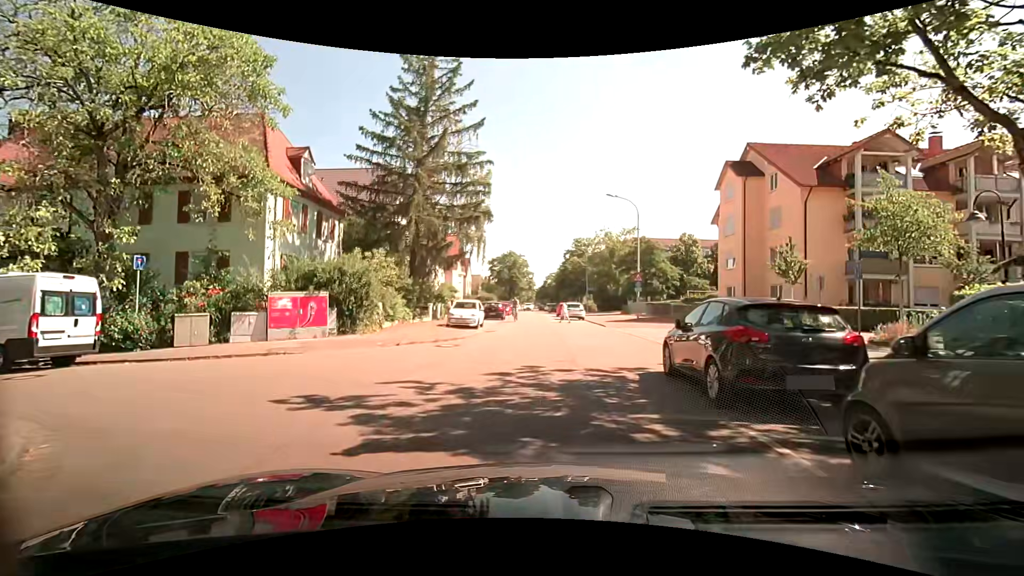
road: residential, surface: asphalt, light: Day
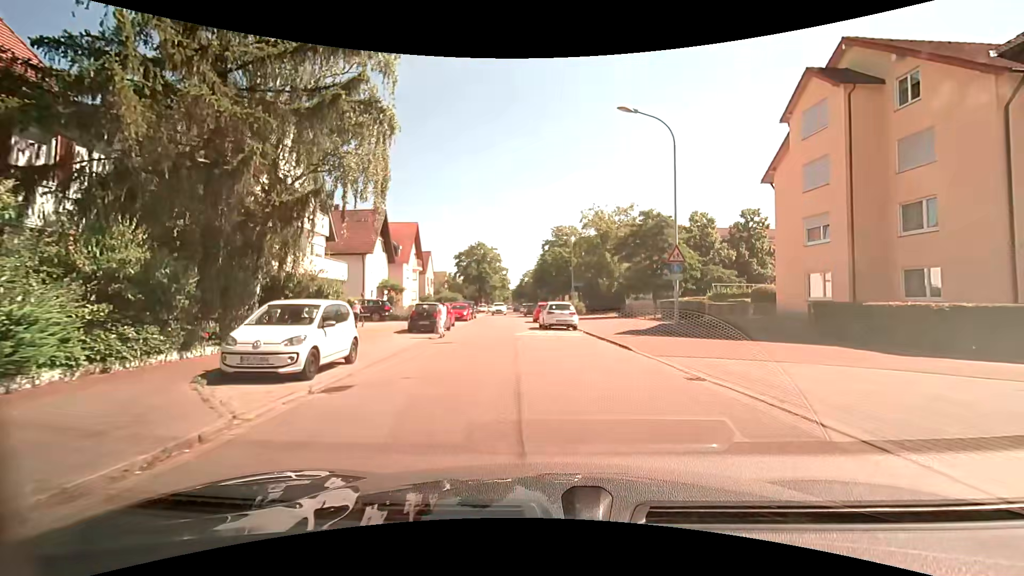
(0.0, +16.3) m; +1°
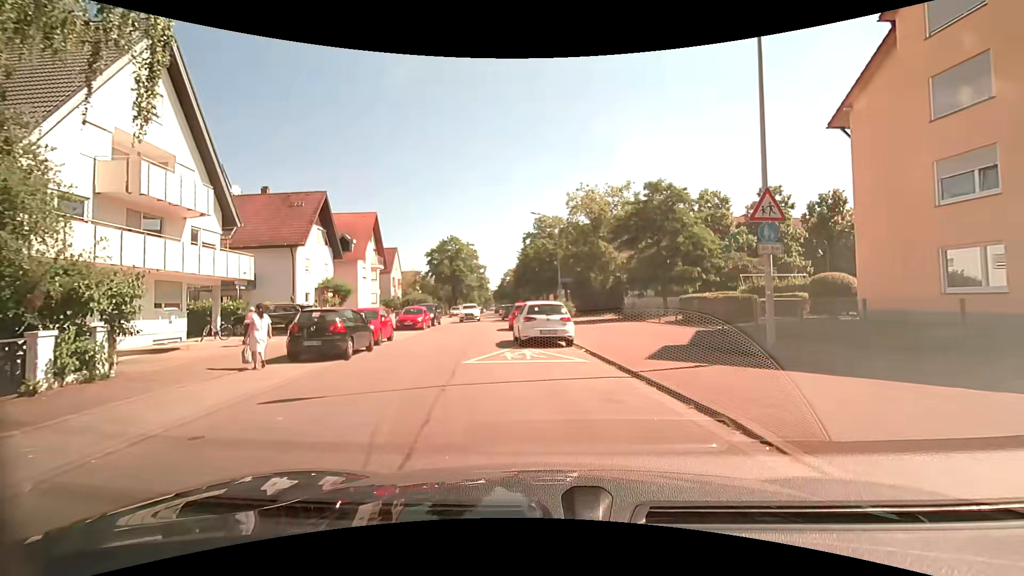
(+0.2, +9.6) m; +2°
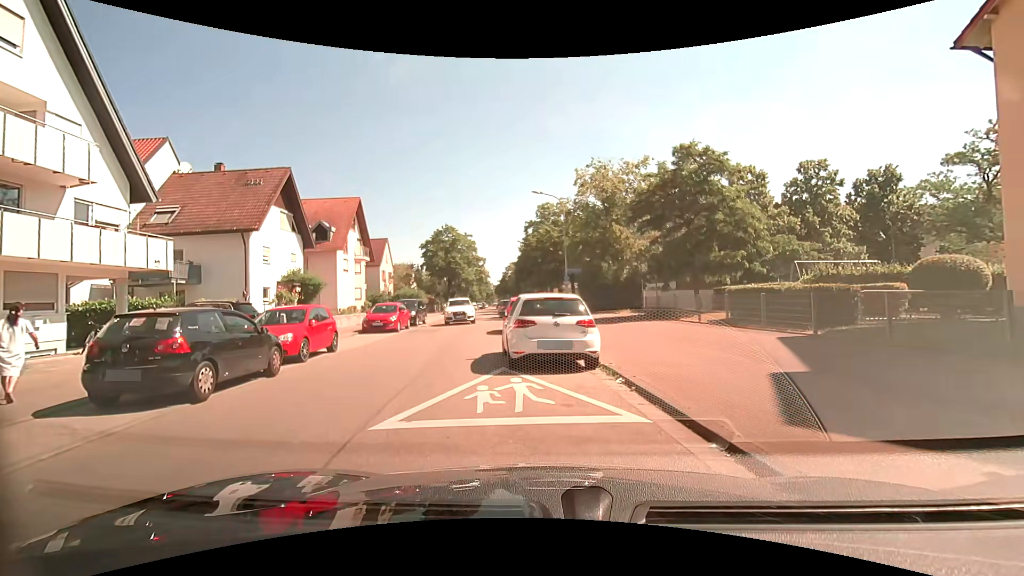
(-0.1, +6.0) m; -2°
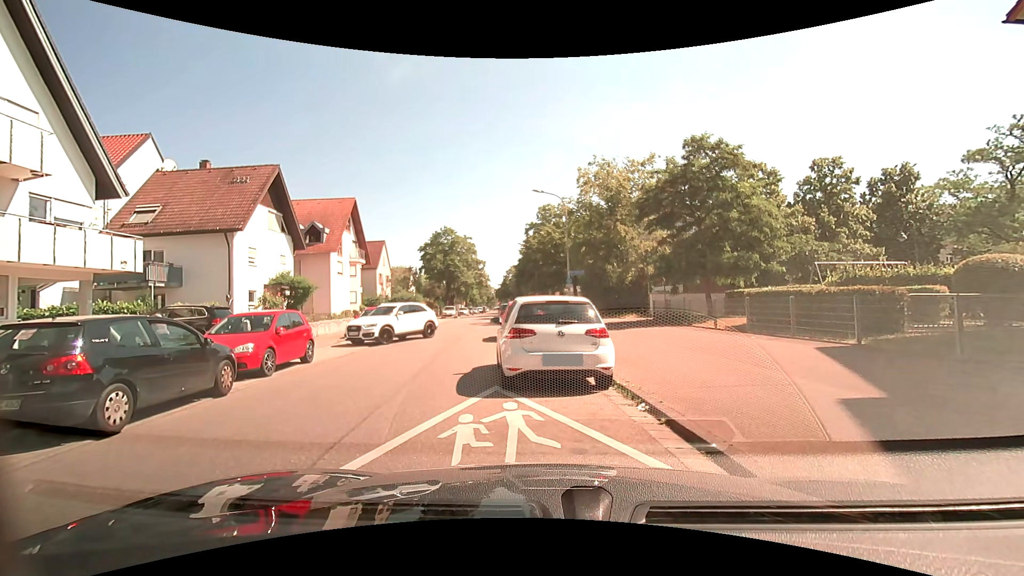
(0.0, +1.6) m; -1°
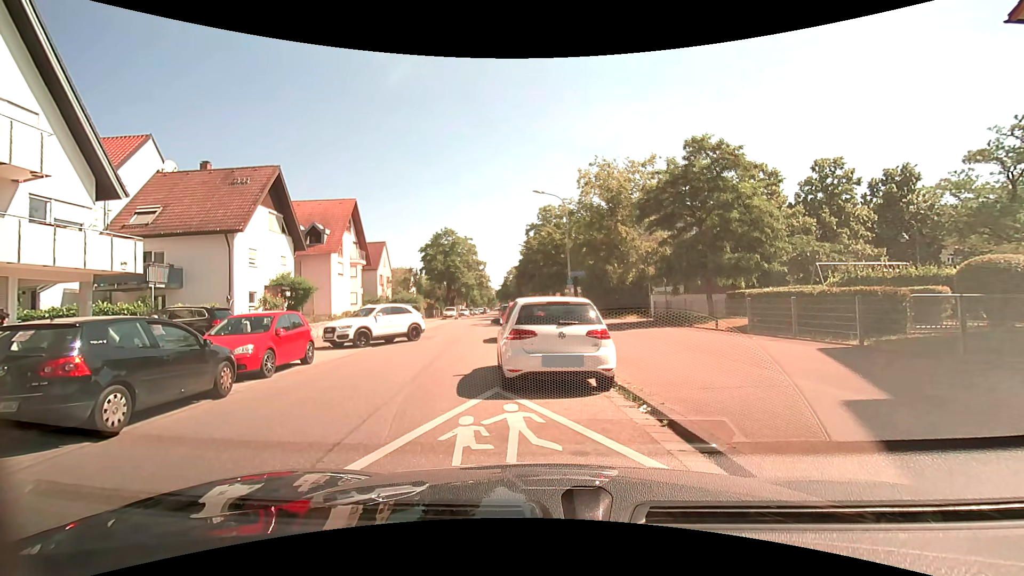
(0.0, 0.0) m; 0°
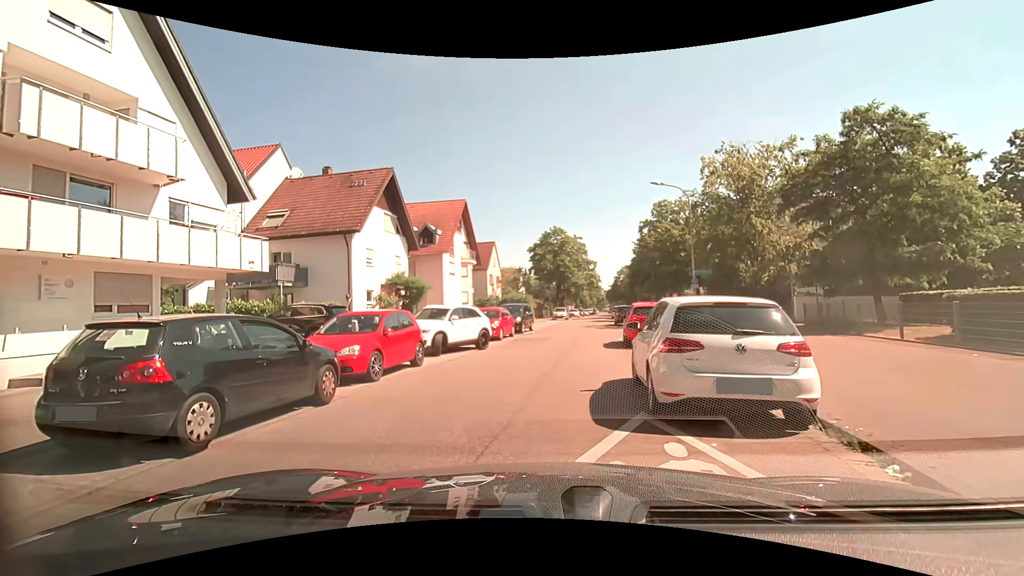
(0.0, +1.8) m; -17°
